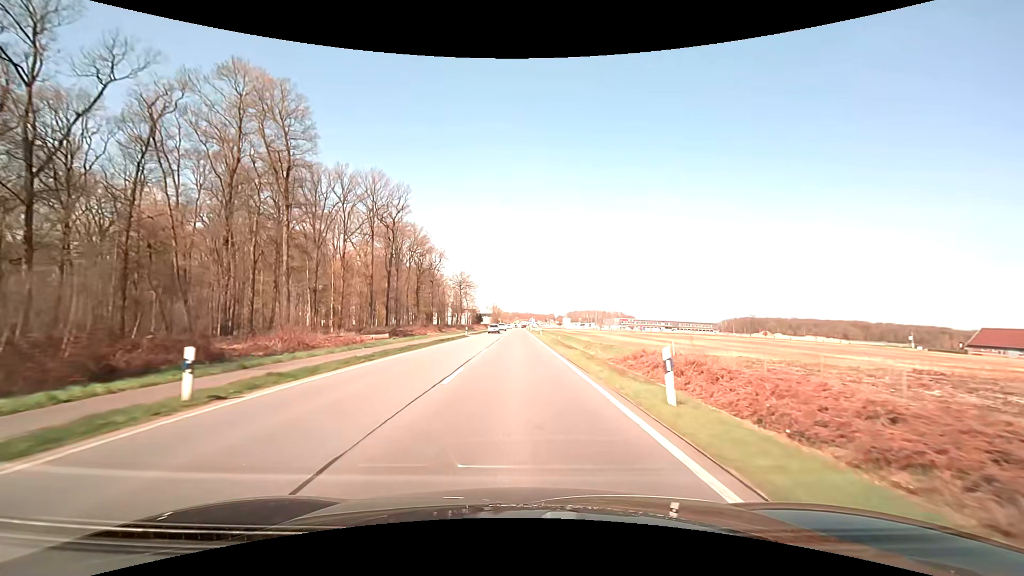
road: primary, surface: asphalt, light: Day
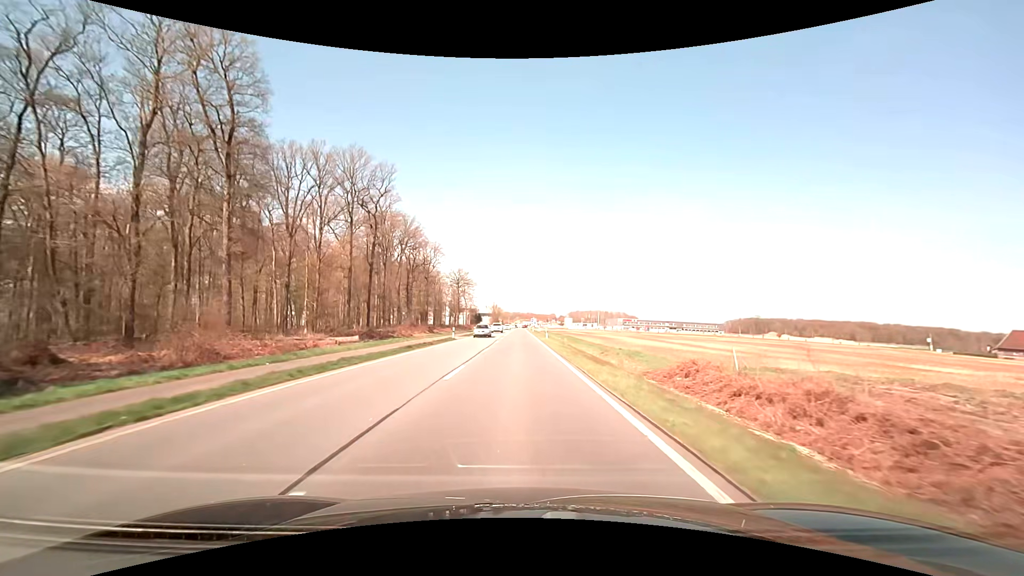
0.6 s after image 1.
(0.0, +11.3) m; 0°
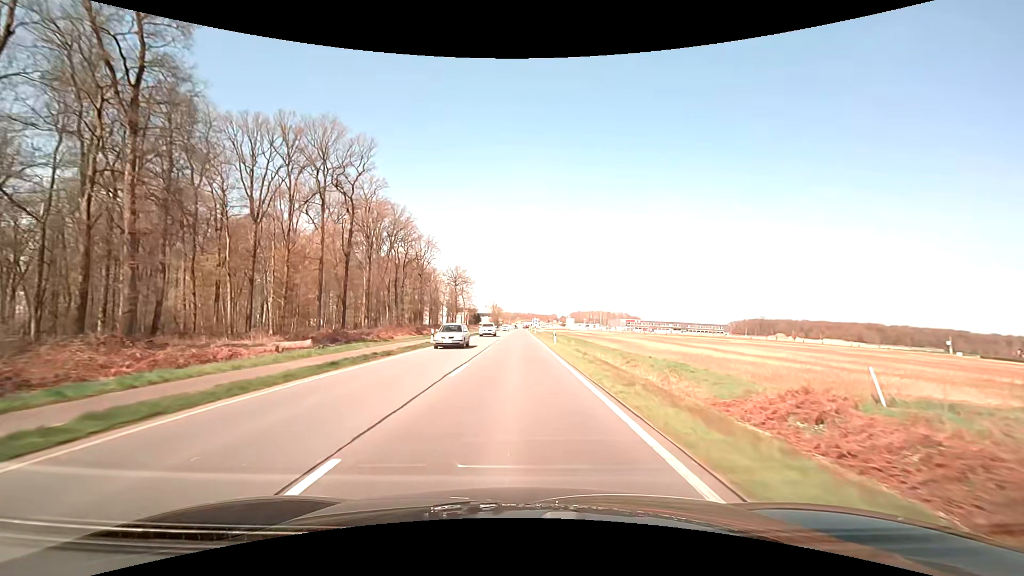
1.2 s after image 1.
(0.0, +11.0) m; 0°
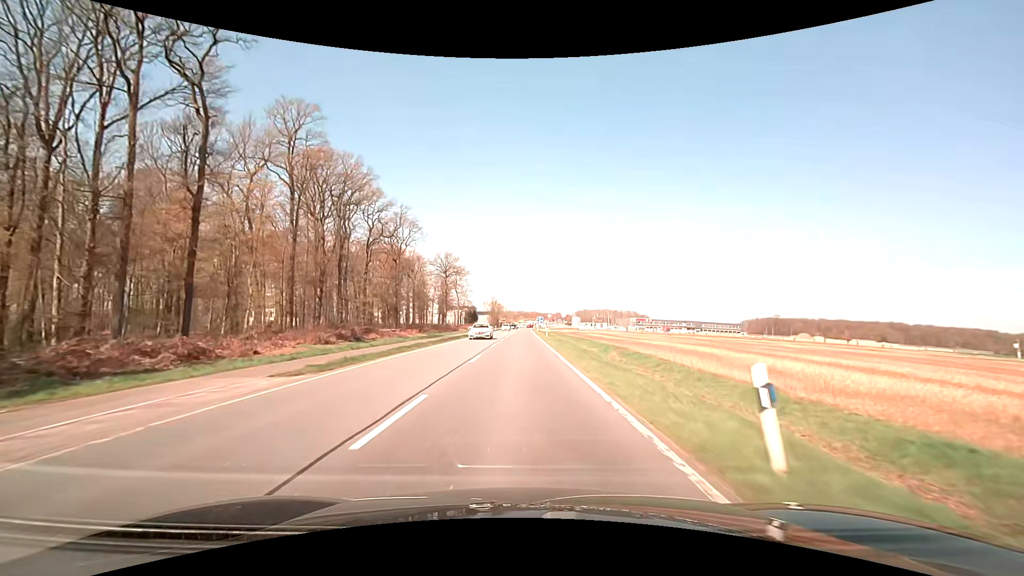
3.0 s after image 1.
(-0.1, +31.6) m; 0°
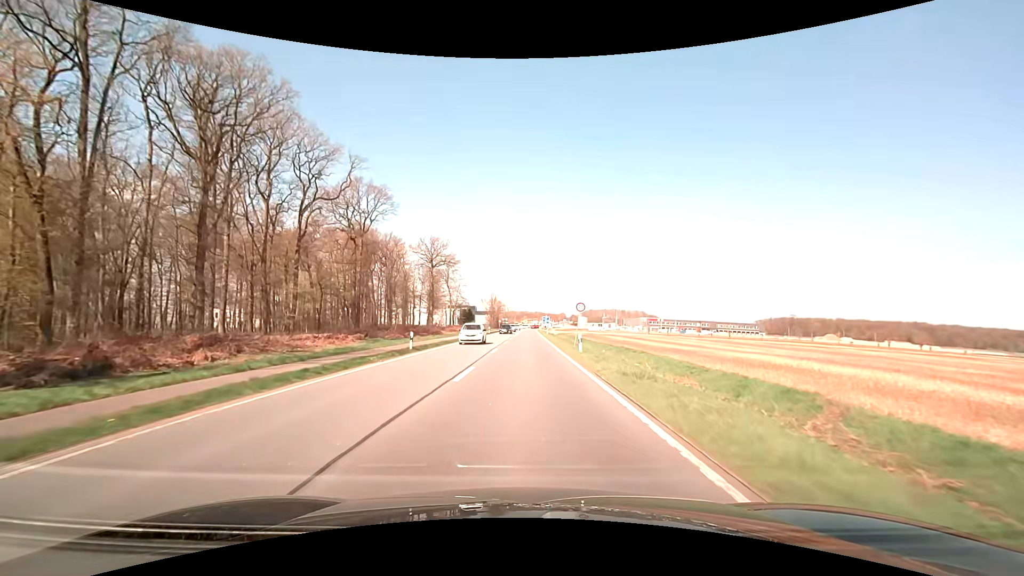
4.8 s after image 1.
(-0.1, +29.6) m; 0°
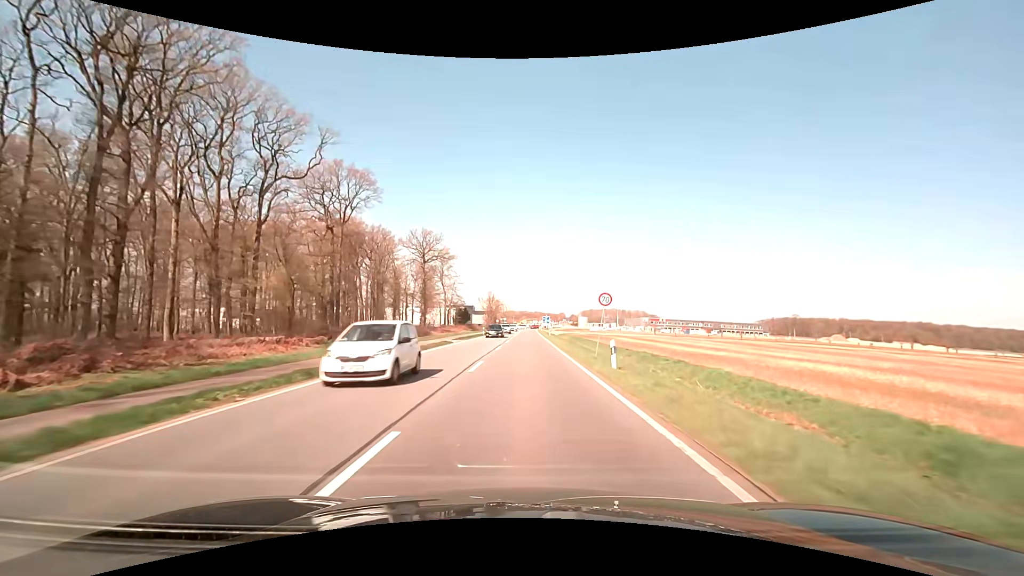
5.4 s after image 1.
(0.0, +9.5) m; 0°
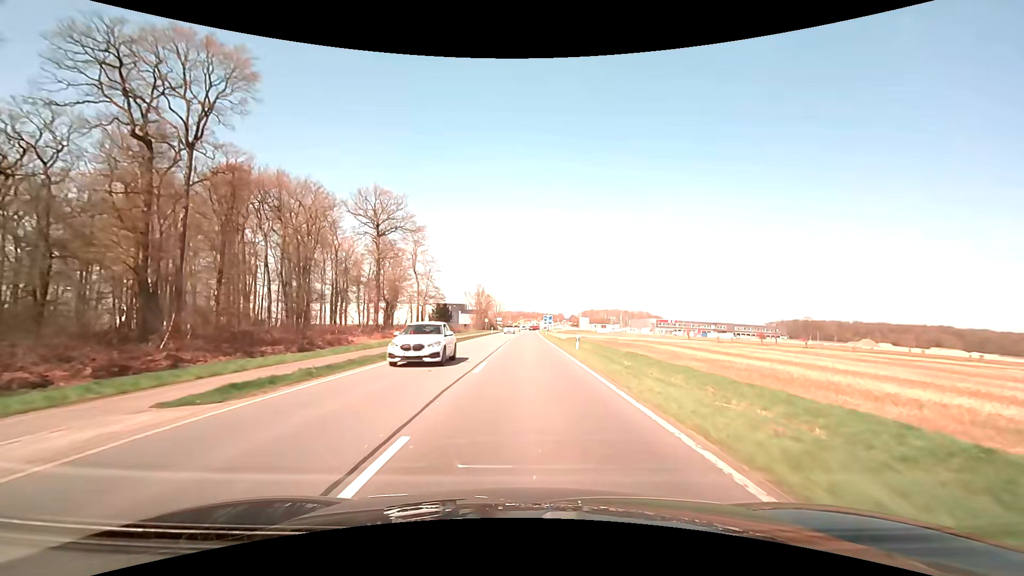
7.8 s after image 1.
(+0.1, +36.3) m; 0°
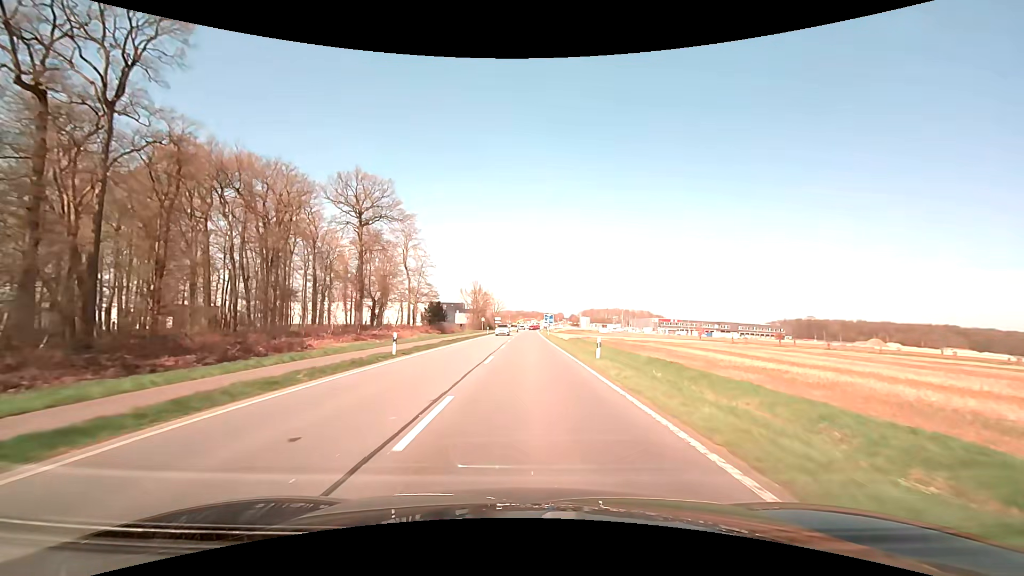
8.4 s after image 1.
(0.0, +8.6) m; 0°
(0, +10) (0, +20) (0, +30) (0, +40) (0, +50) (0, +60) (+1, +70) (+1, +80) (+1, +90) (+1, +100) m
